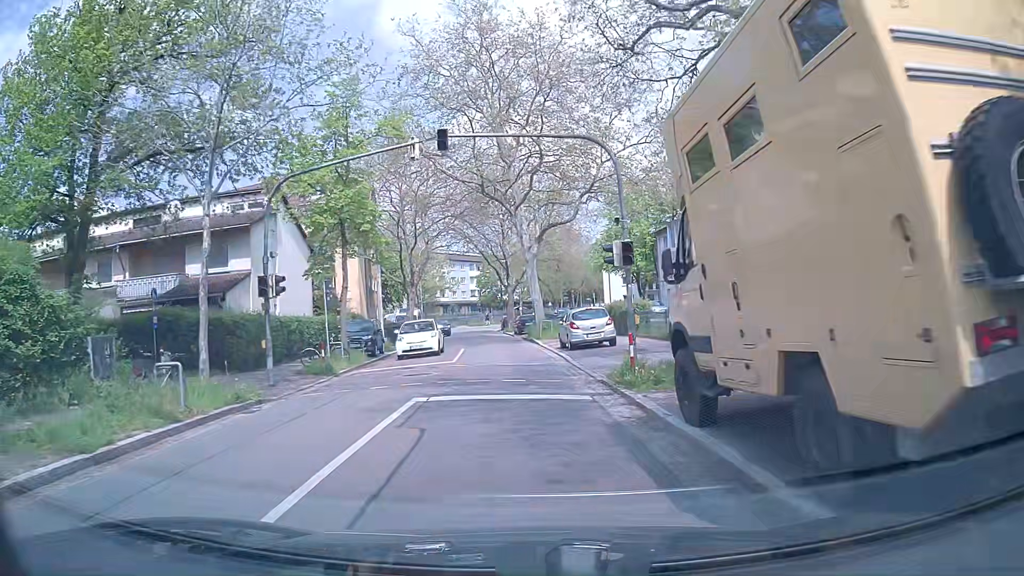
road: unclassified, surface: asphalt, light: Day
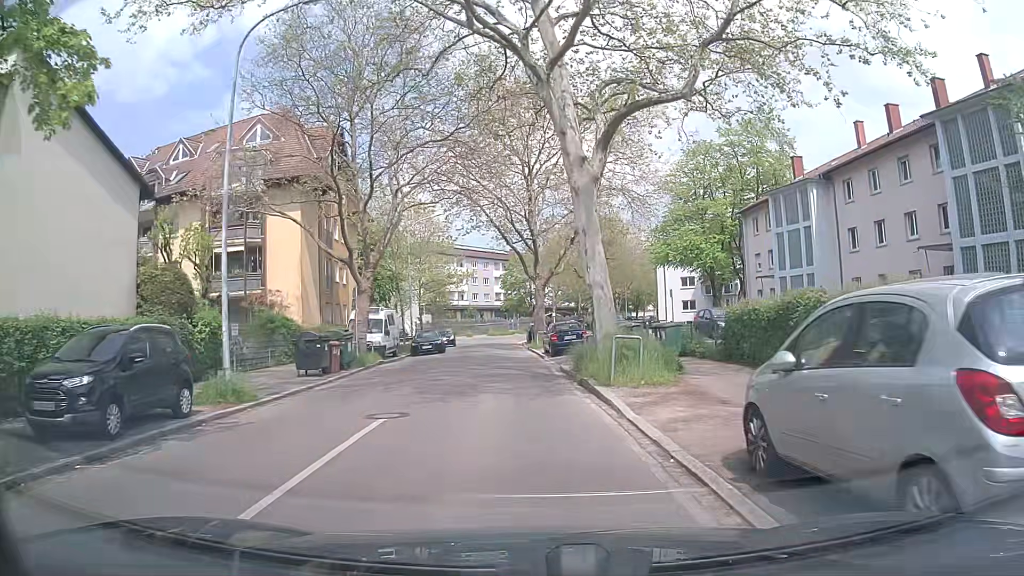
(-0.6, +21.2) m; -4°
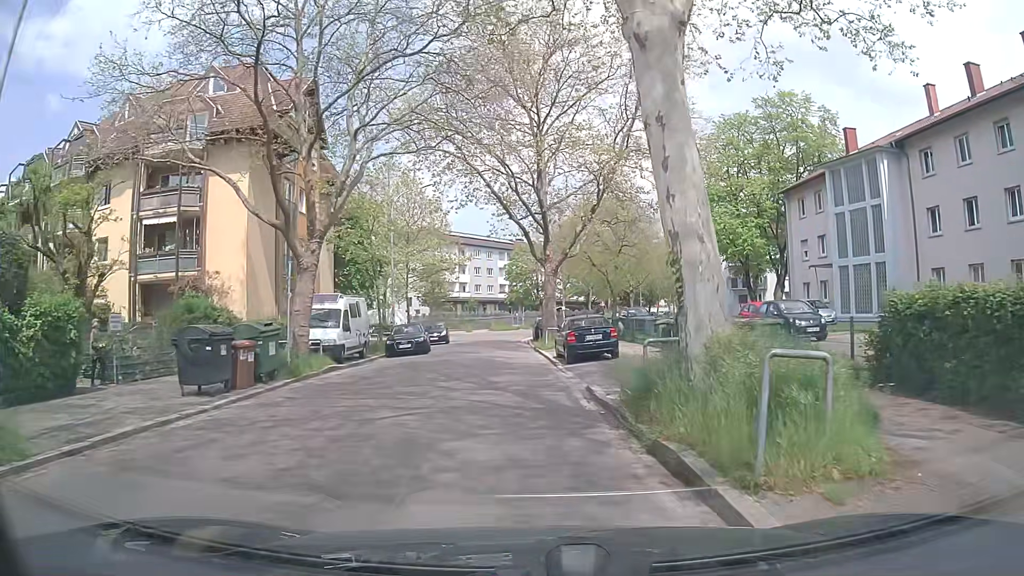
(0.0, +8.1) m; 0°
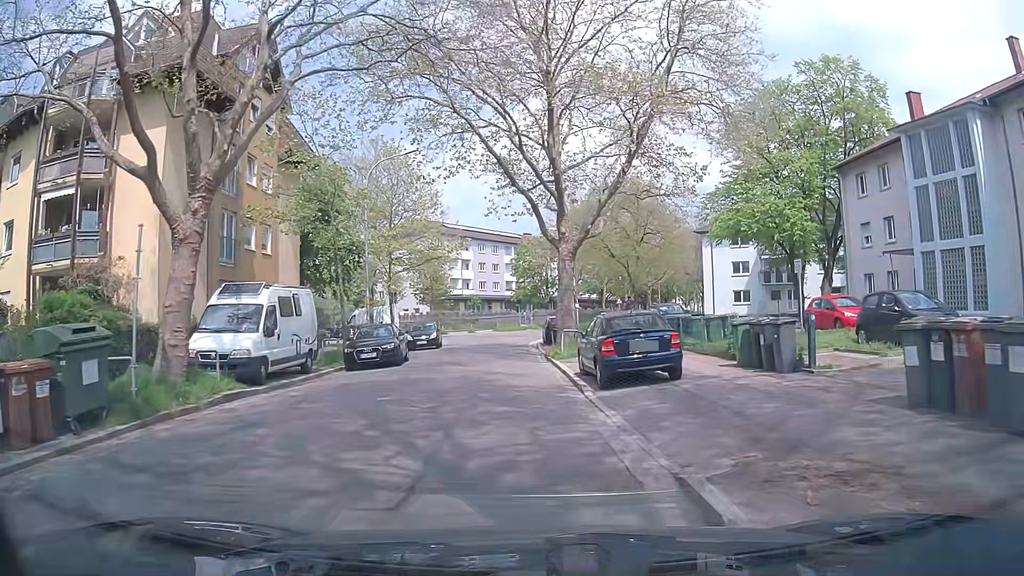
(0.0, +7.9) m; +1°
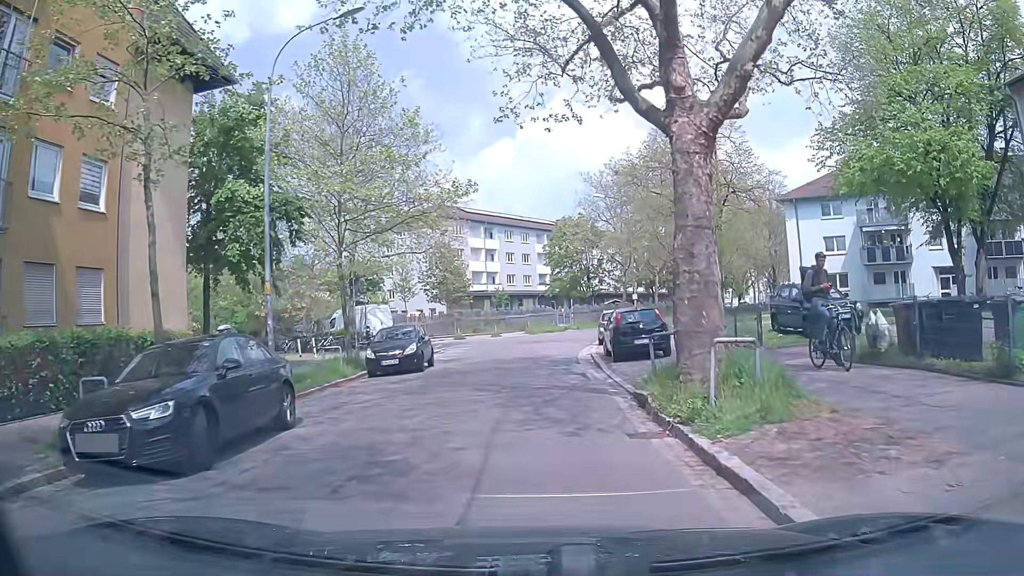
(-0.9, +15.3) m; -5°
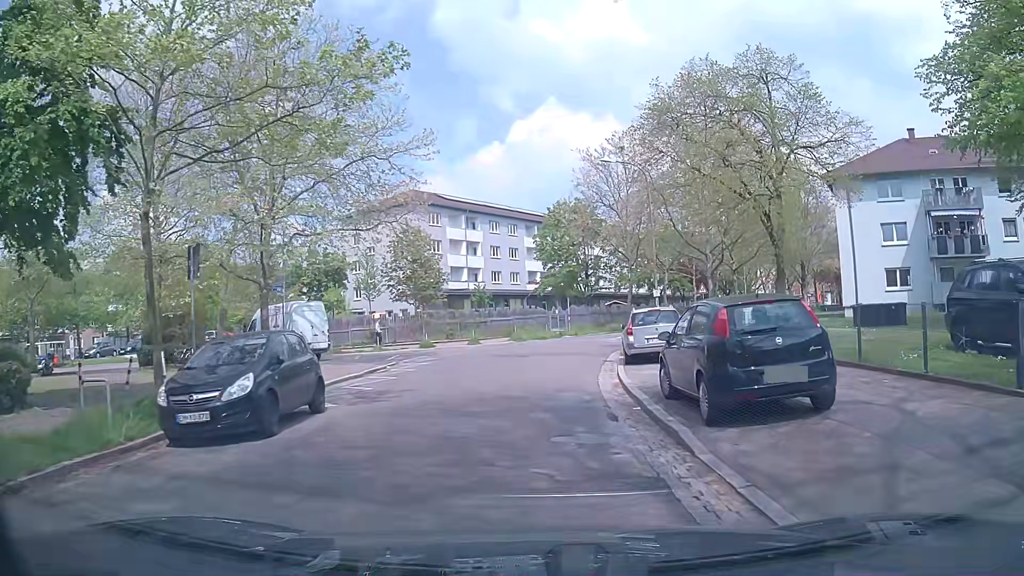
(+0.1, +11.2) m; -1°
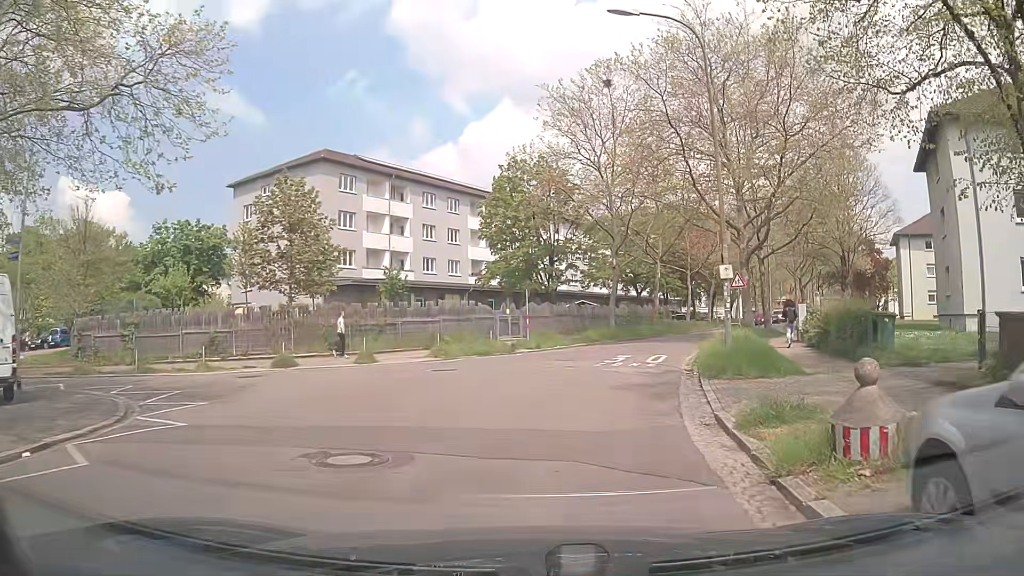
(+1.0, +18.0) m; +6°
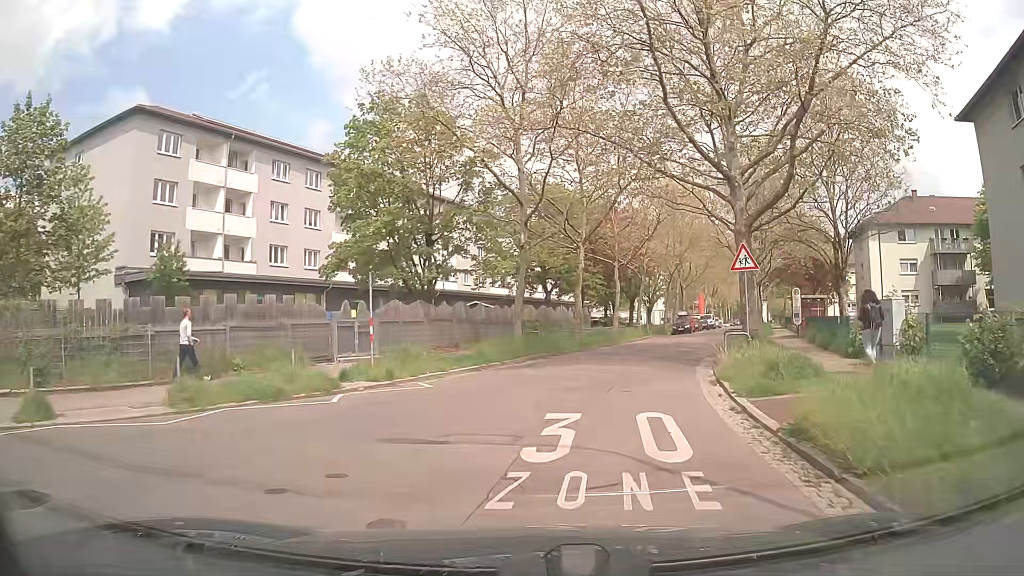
(+1.0, +13.9) m; +9°
(0, +10) (+2, +20) (+6, +29) (+9, +39) (+12, +48) (+16, +58) (+19, +67) (+23, +76) (+26, +86) (+30, +95) m
